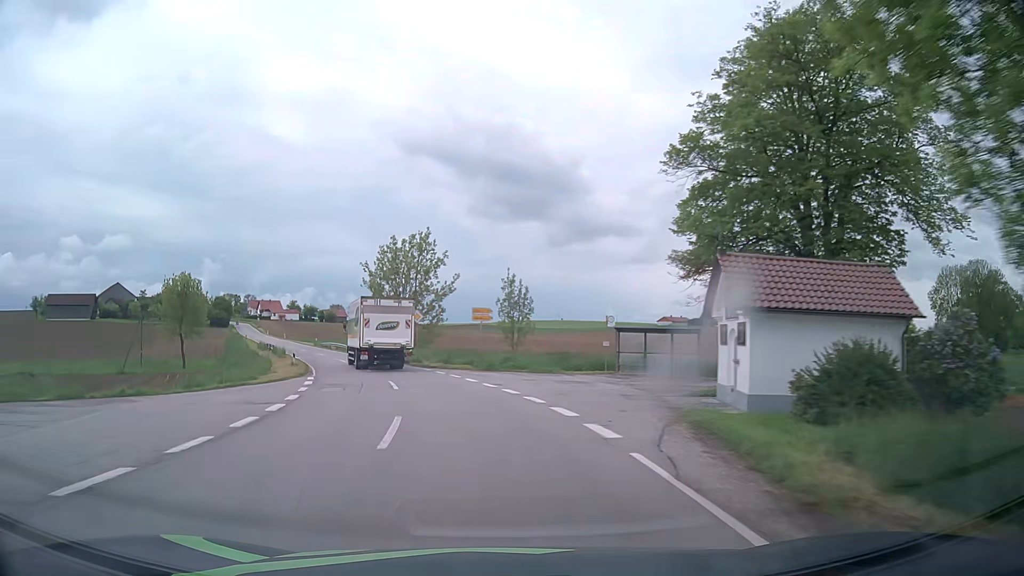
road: tertiary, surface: asphalt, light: Day
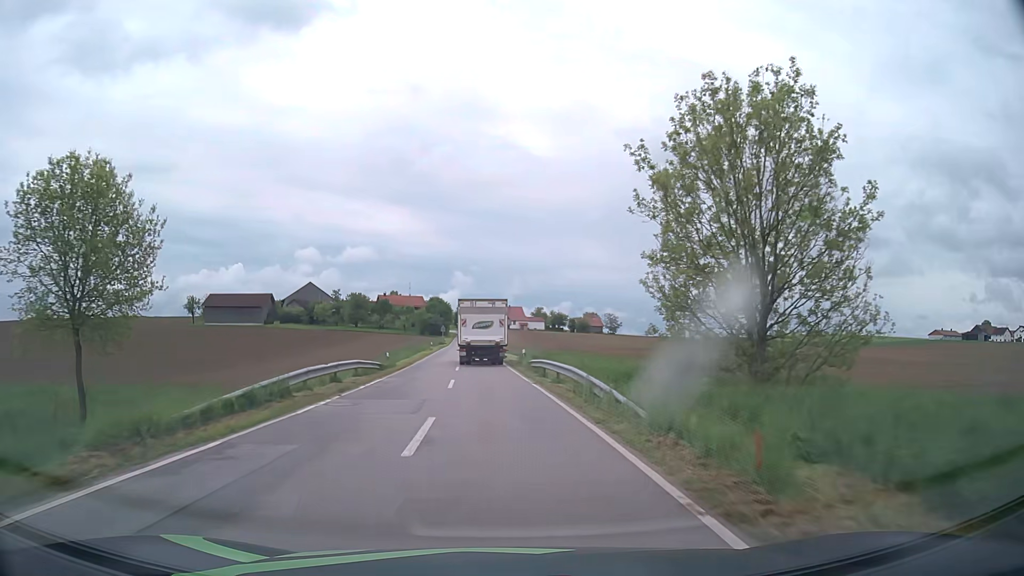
(-10.5, +47.7) m; -22°
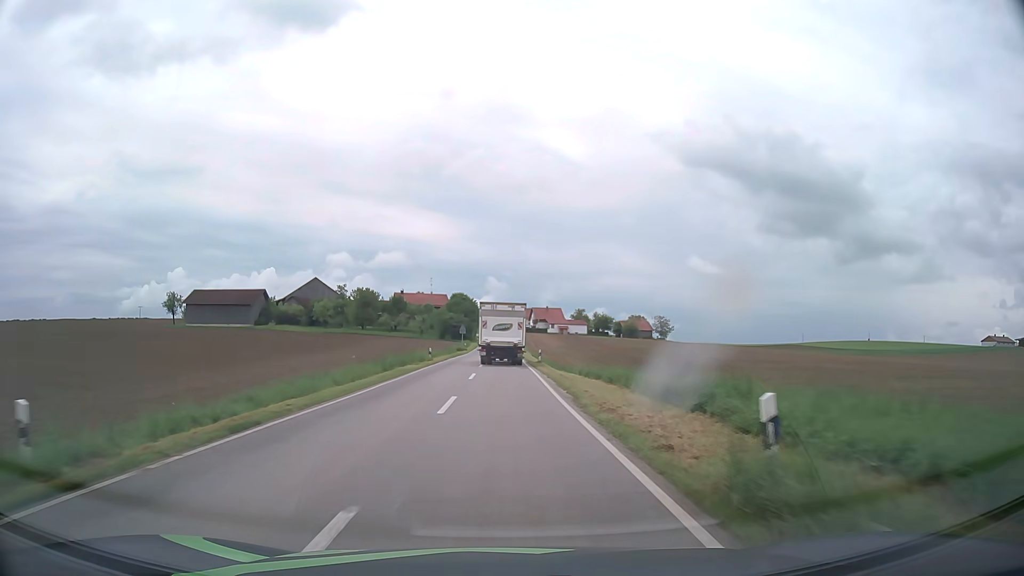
(-1.0, +30.8) m; -3°
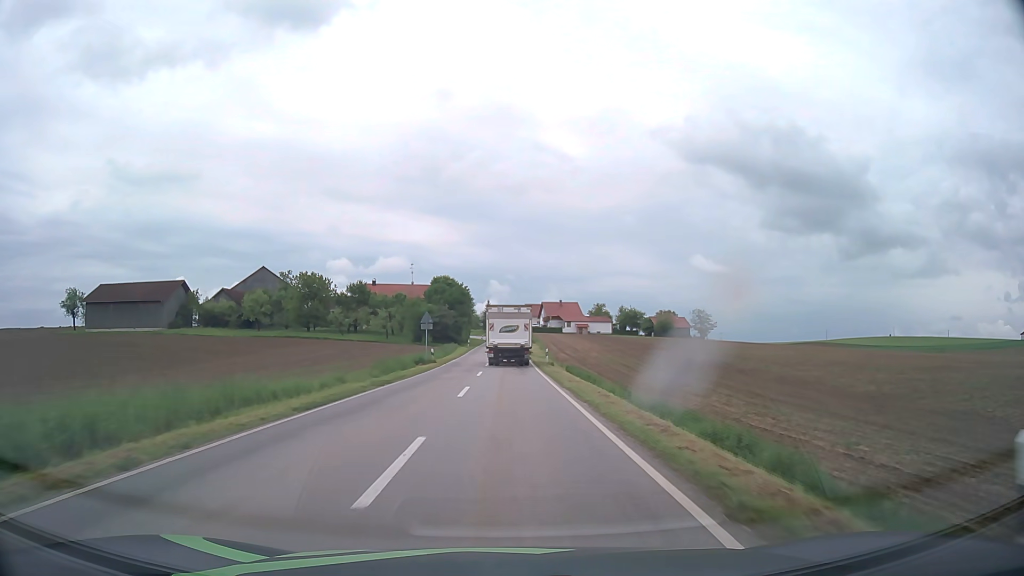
(-0.2, +43.3) m; 0°
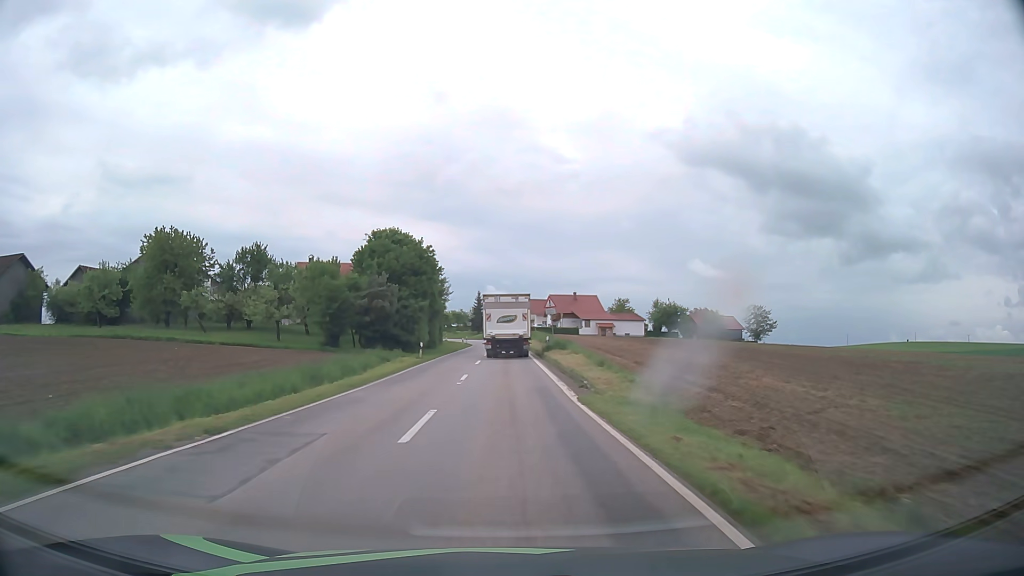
(+0.1, +44.4) m; 0°
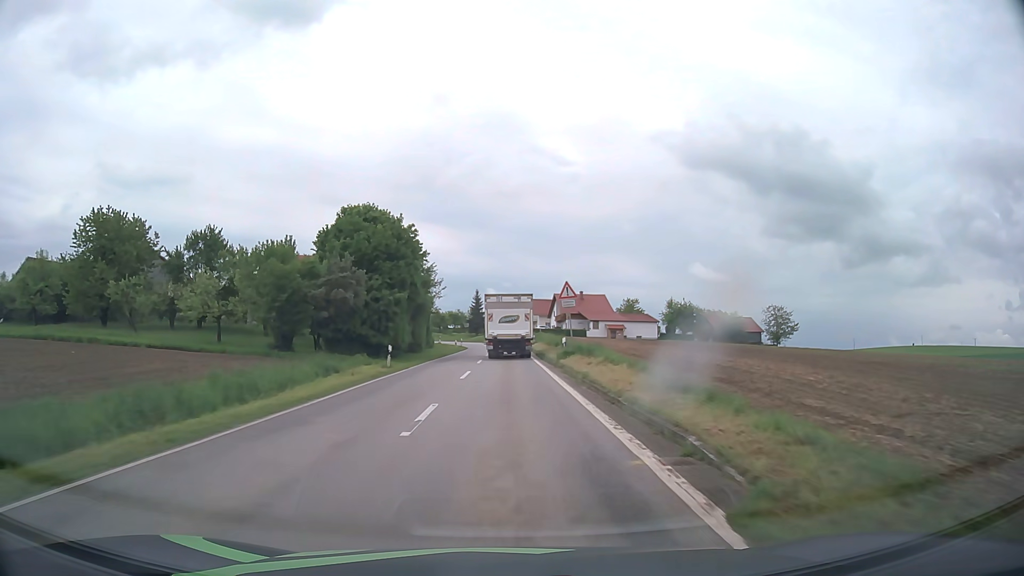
(0.0, +10.9) m; 0°
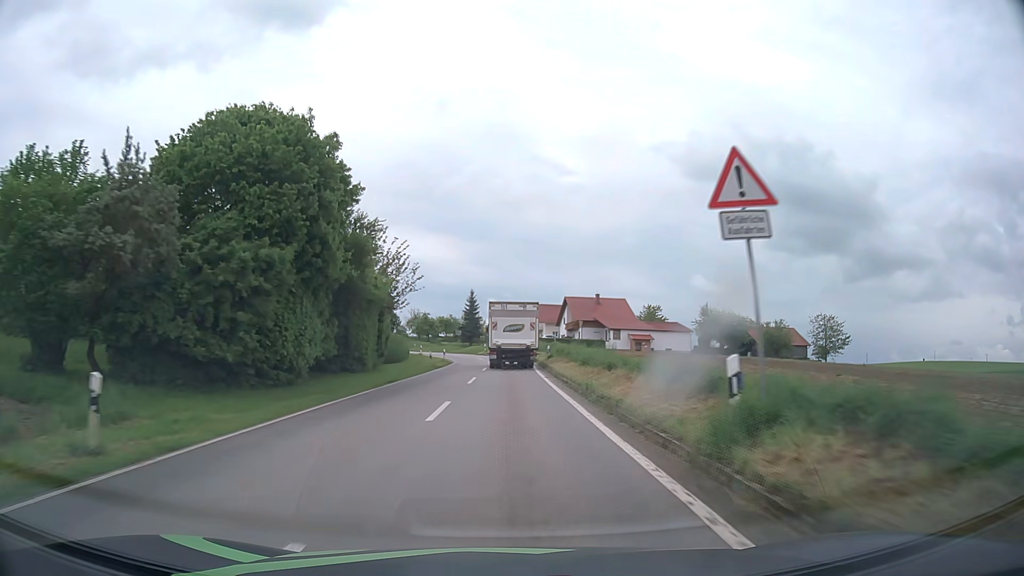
(0.0, +21.3) m; 0°
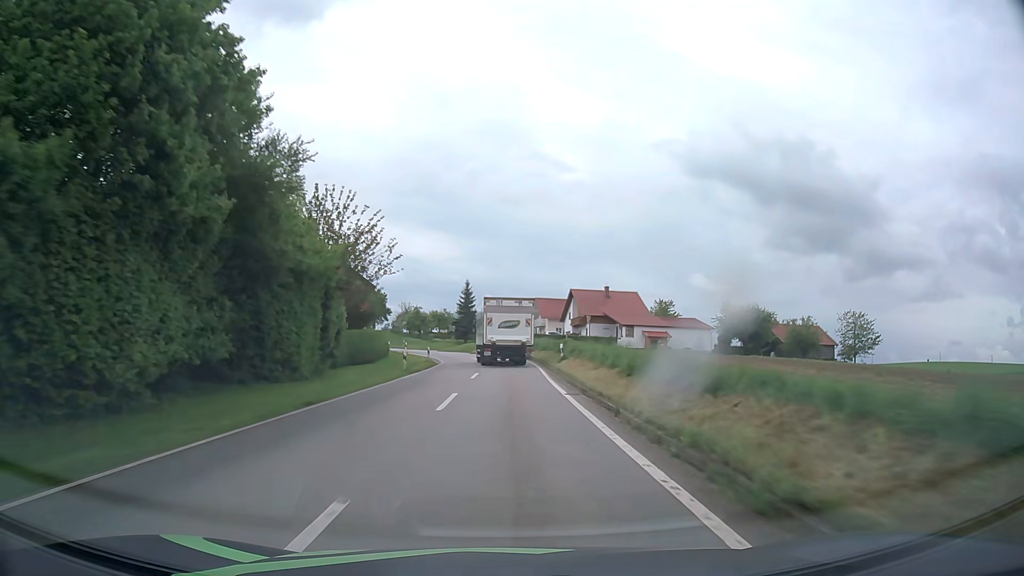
(0.0, +10.4) m; 0°
(0, +10) (0, +20) (0, +30) (0, +40) (-1, +50) (-3, +60) (-6, +69) (-10, +79) (-14, +88) (-18, +97) m
